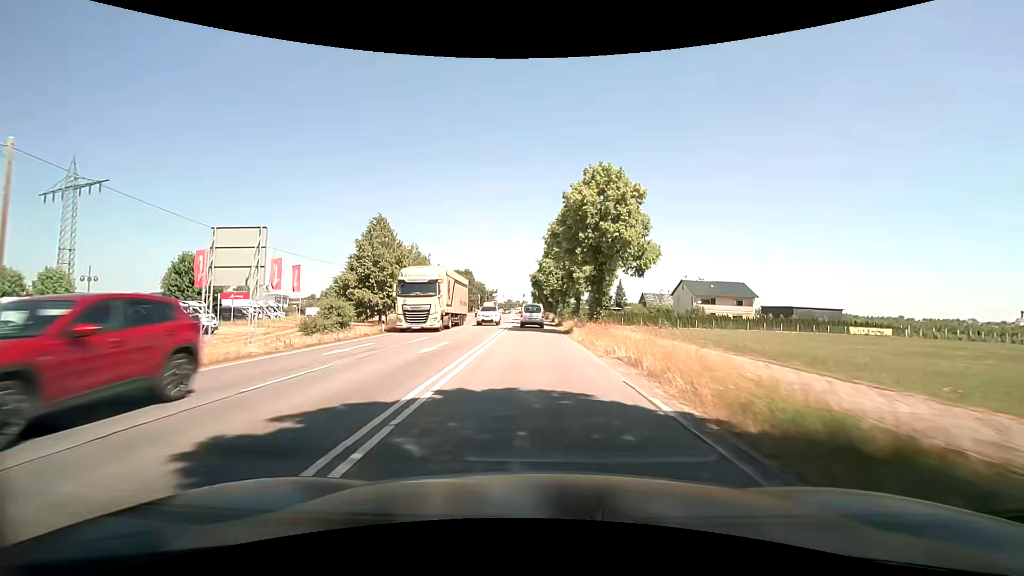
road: secondary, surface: asphalt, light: Day
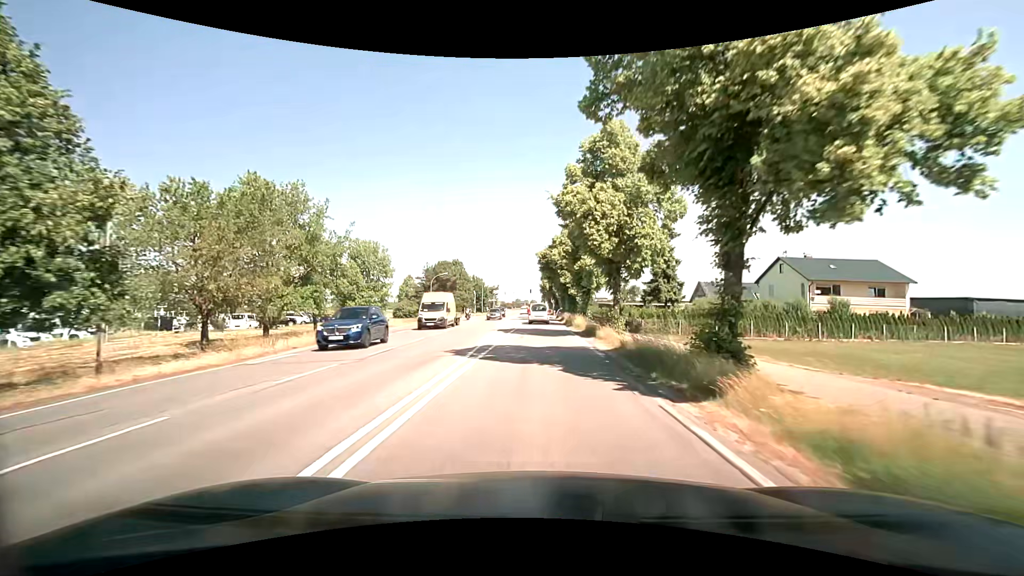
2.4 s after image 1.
(+0.1, +34.5) m; 0°
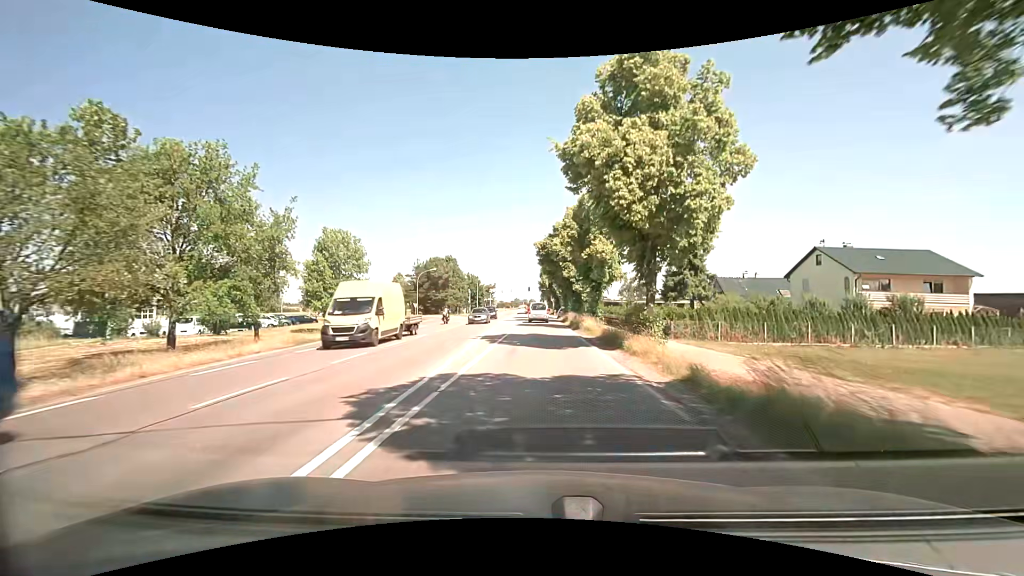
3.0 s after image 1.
(0.0, +8.1) m; 0°
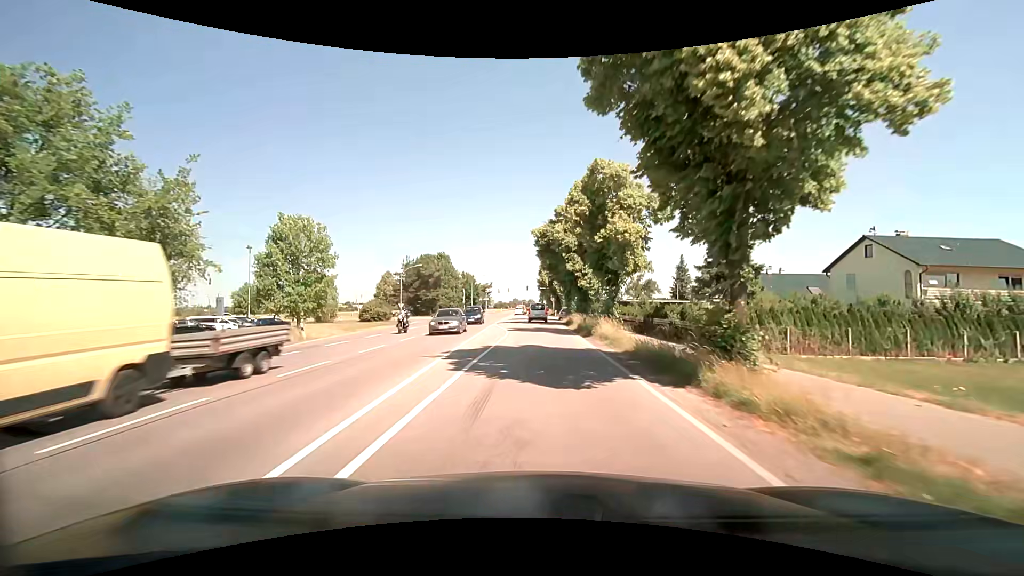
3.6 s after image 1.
(0.0, +8.0) m; 0°
(0, +10) (0, +20) (0, +30) (-1, +40) (-2, +50) (-3, +60) (-3, +70) (-3, +80) (-3, +90) (-3, +100) m
